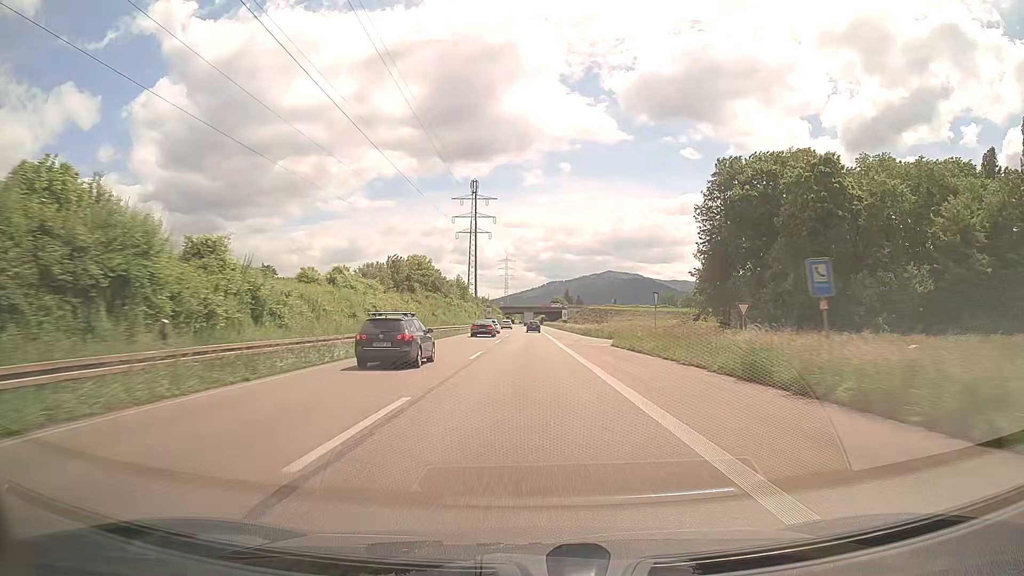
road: trunk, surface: asphalt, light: Day
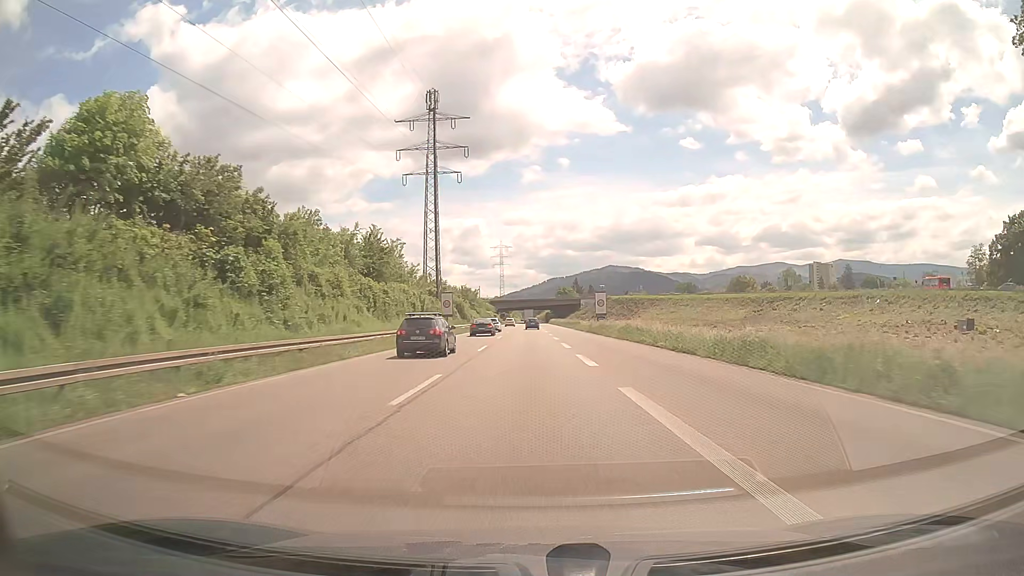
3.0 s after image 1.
(-0.1, +67.5) m; 0°
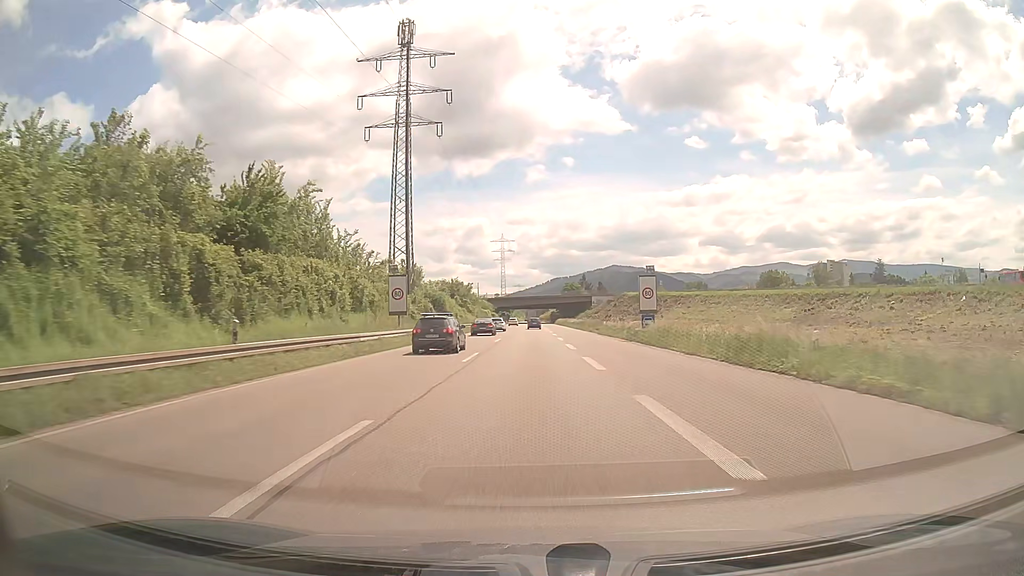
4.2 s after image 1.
(-0.1, +25.4) m; 0°
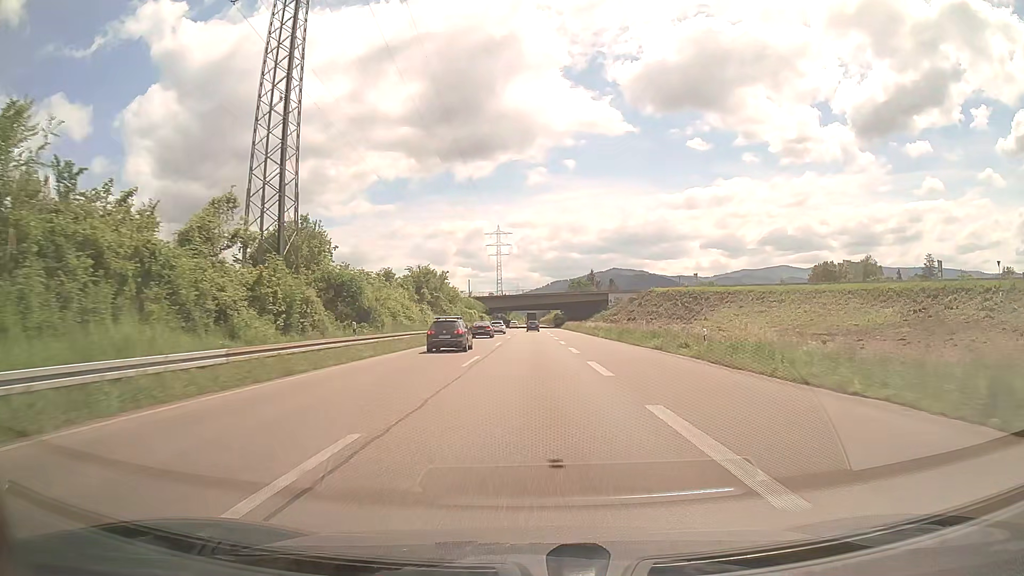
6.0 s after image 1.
(0.0, +36.9) m; 0°
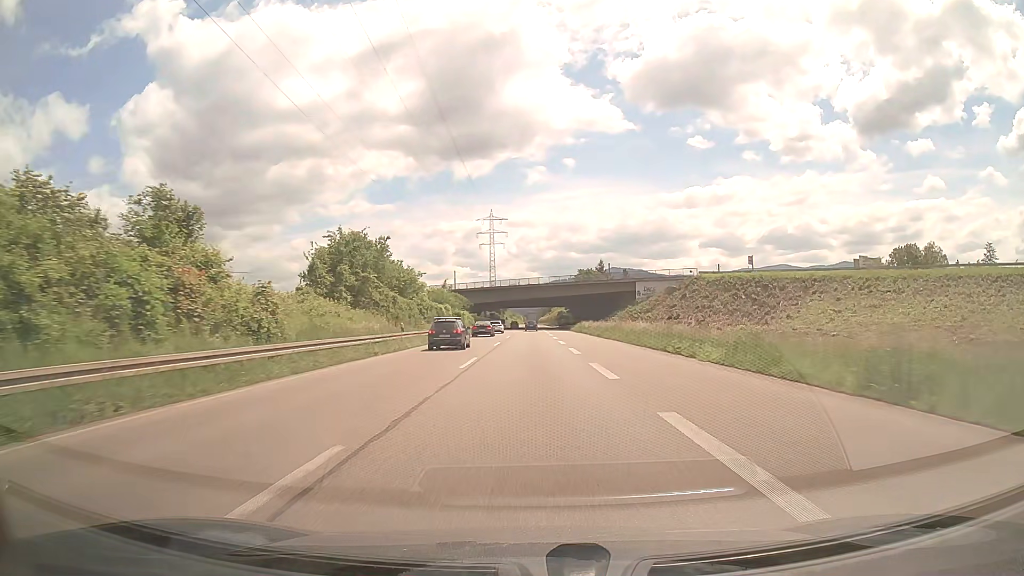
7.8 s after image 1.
(+0.2, +36.9) m; 0°
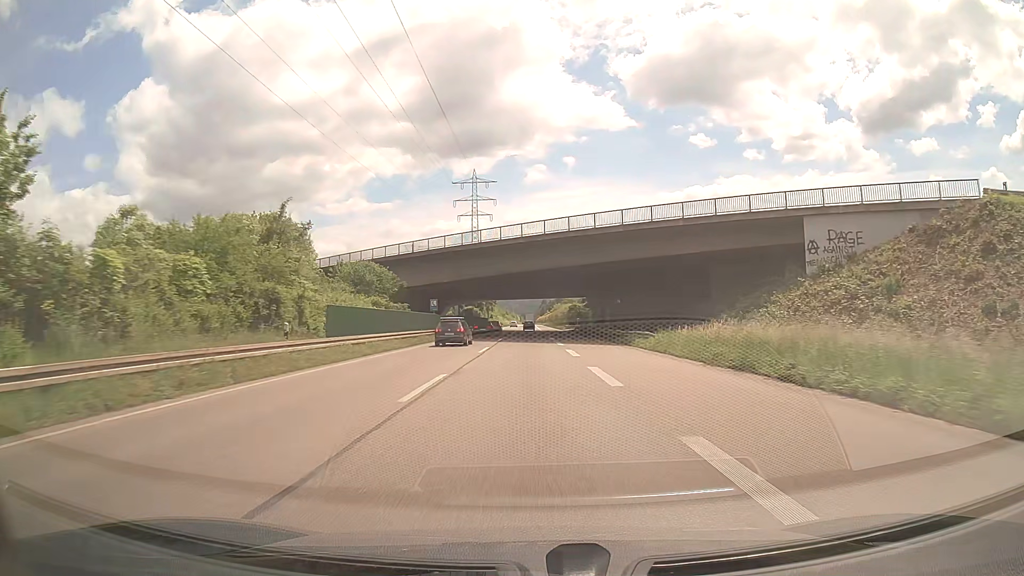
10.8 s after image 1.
(+0.2, +62.4) m; 0°
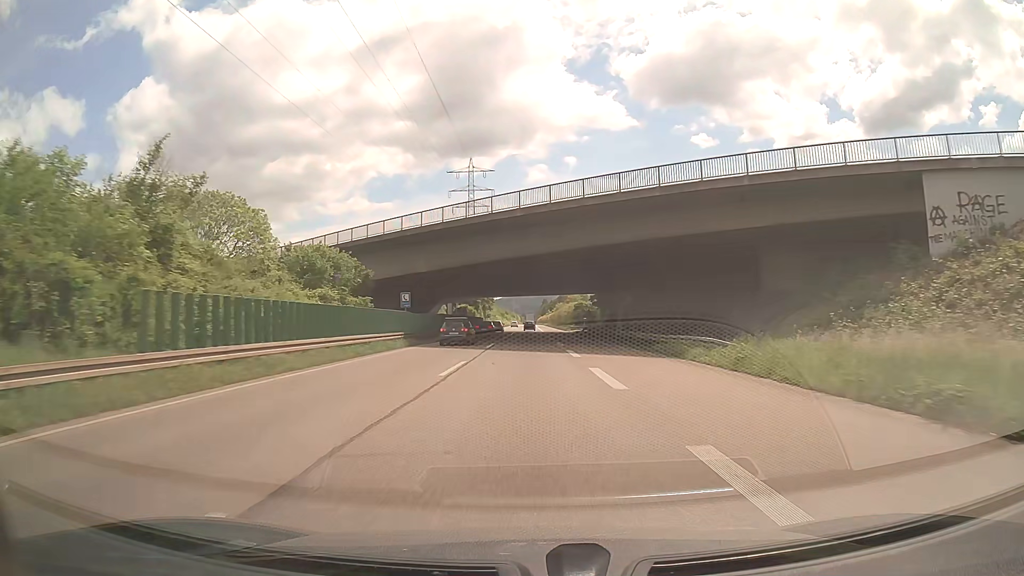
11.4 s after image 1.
(0.0, +12.6) m; 0°
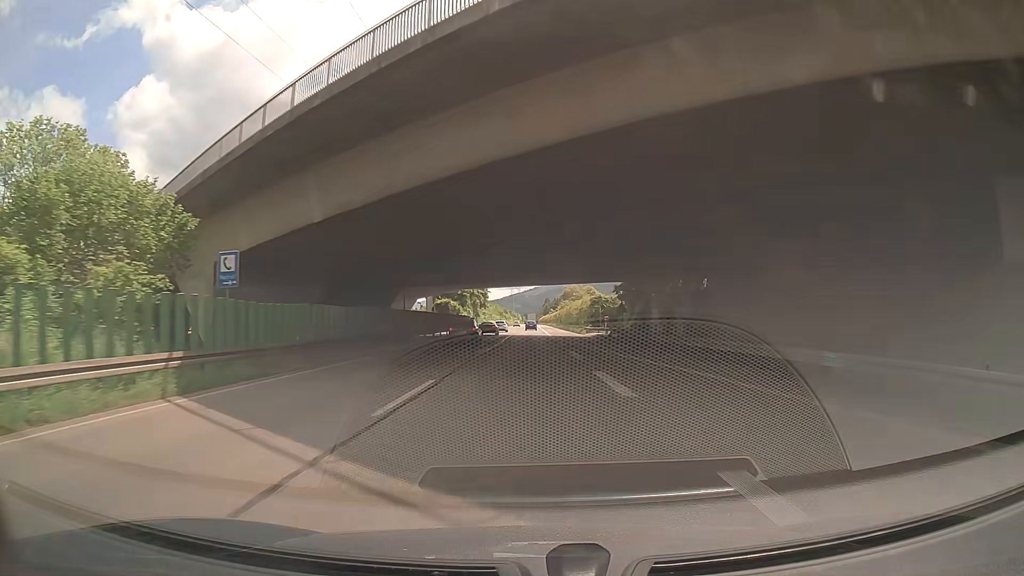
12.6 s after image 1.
(0.0, +25.3) m; 0°
(0, +10) (0, +20) (-1, +30) (-1, +40) (-1, +50) (-2, +60) (-2, +70) (-3, +80) (-3, +90) (-3, +100) m
